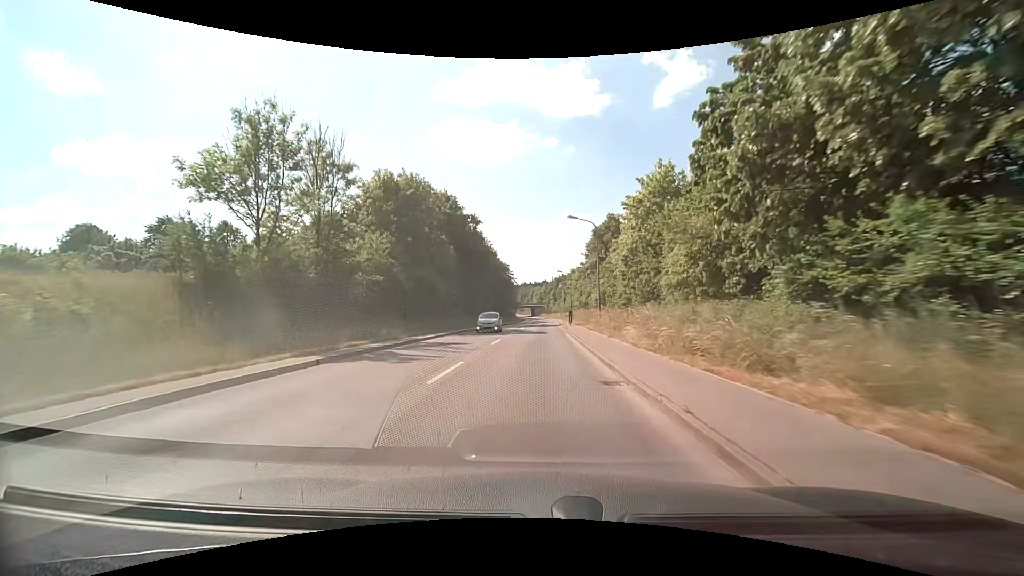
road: tertiary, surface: asphalt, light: Day
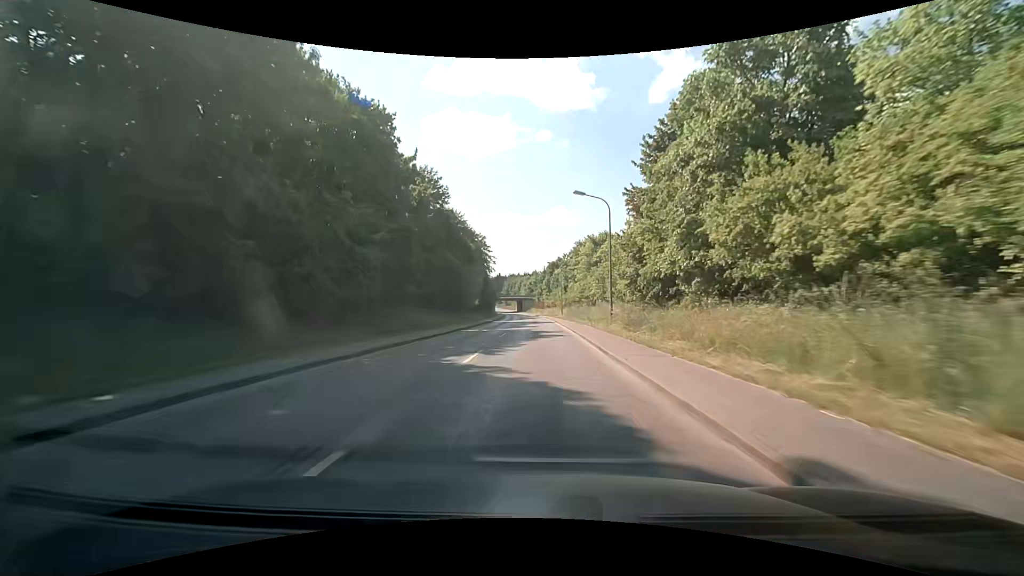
(+1.1, +57.0) m; +2°
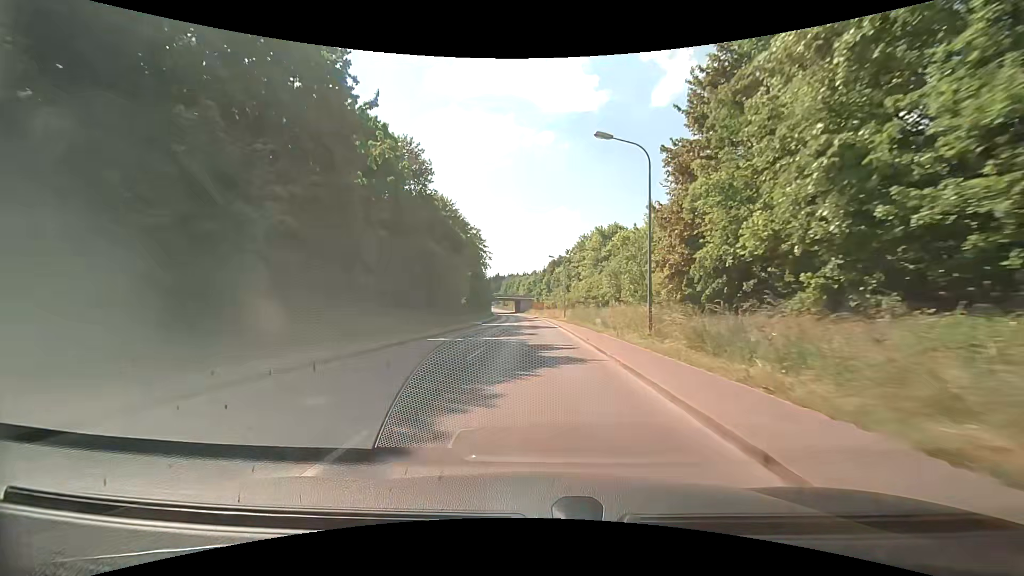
(0.0, +11.2) m; 0°
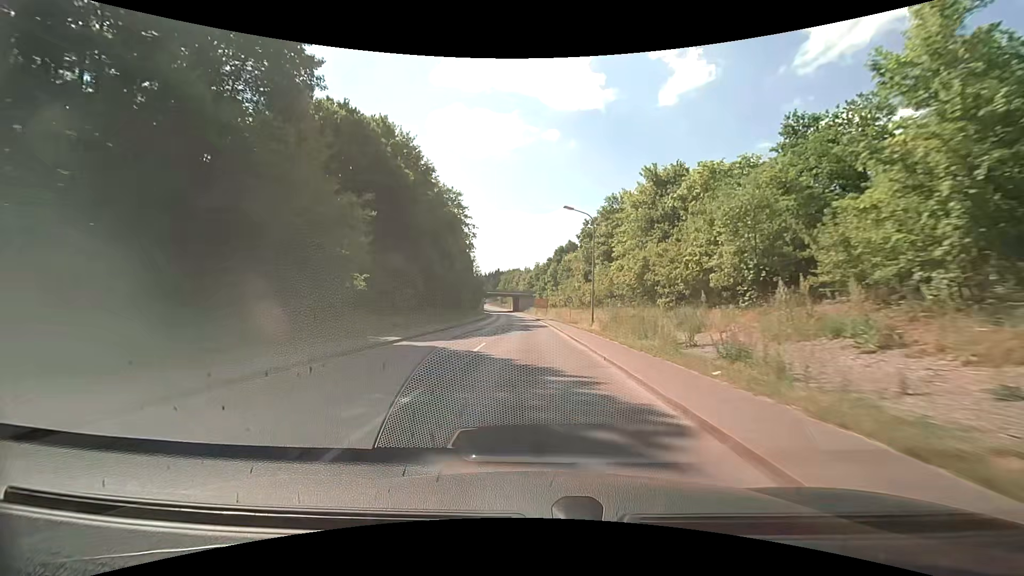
(-0.2, +33.2) m; 0°
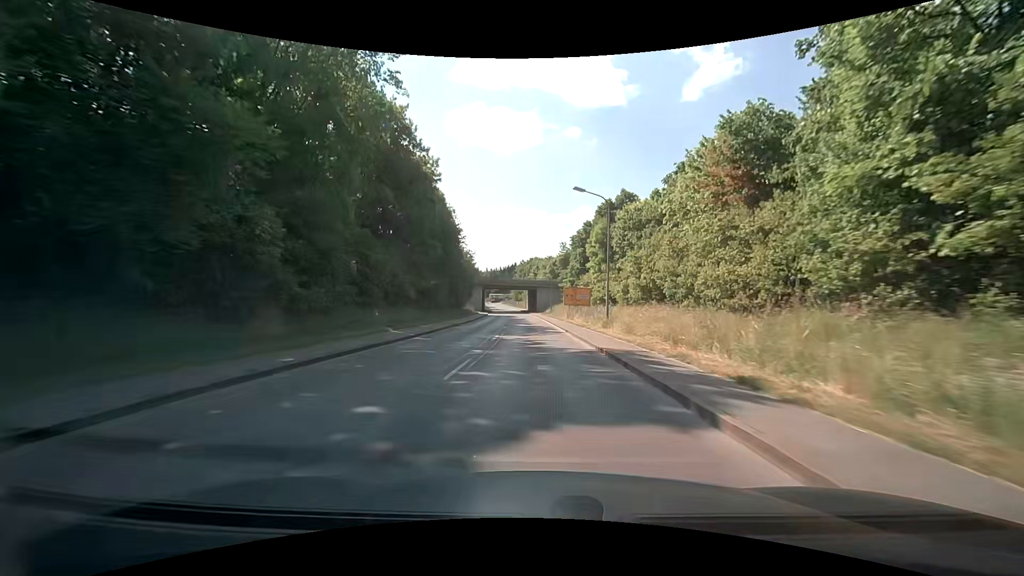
(-1.7, +55.1) m; -3°
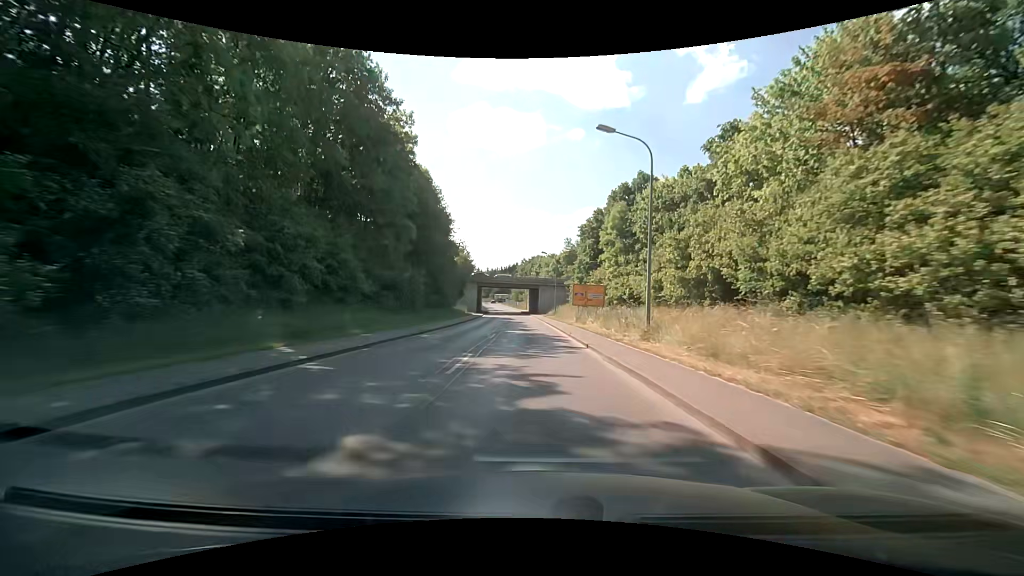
(0.0, +11.1) m; 0°
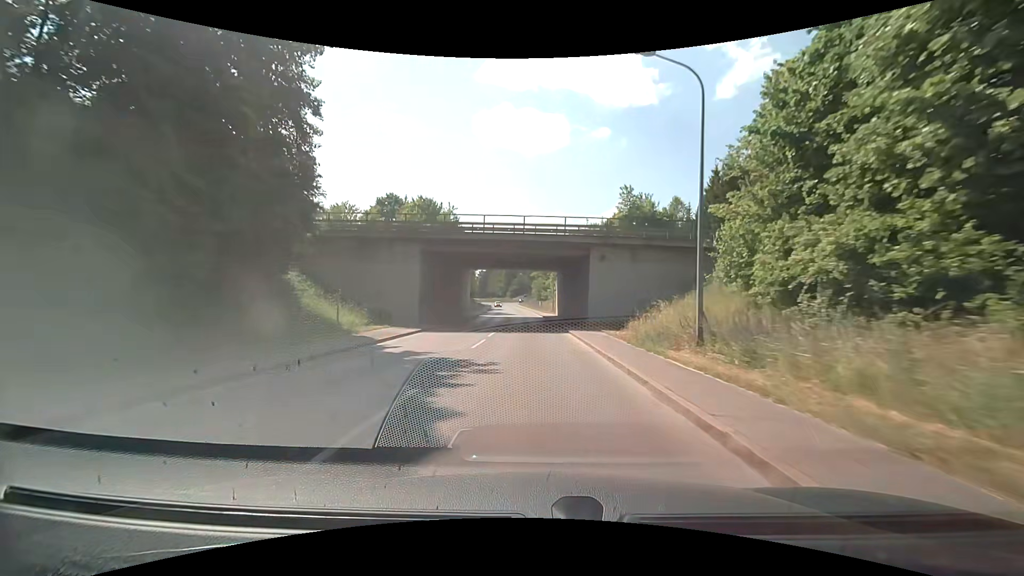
(-1.3, +55.1) m; -3°
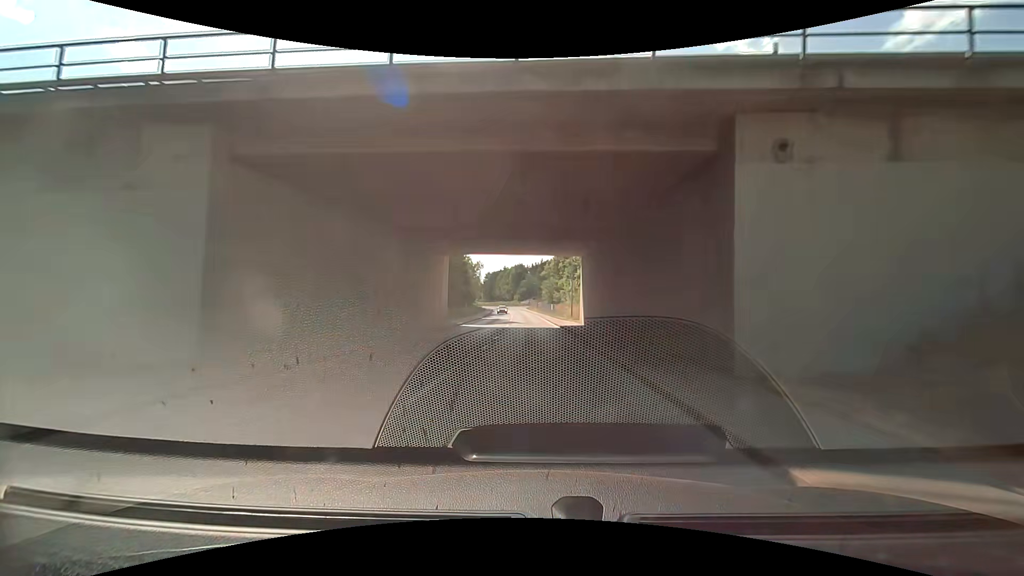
(-0.2, +21.5) m; -1°
(0, +10) (0, +20) (-1, +30) (-1, +40) (-2, +50) (-2, +60) (-3, +70) (-4, +80) (-4, +90) (-5, +100) m
